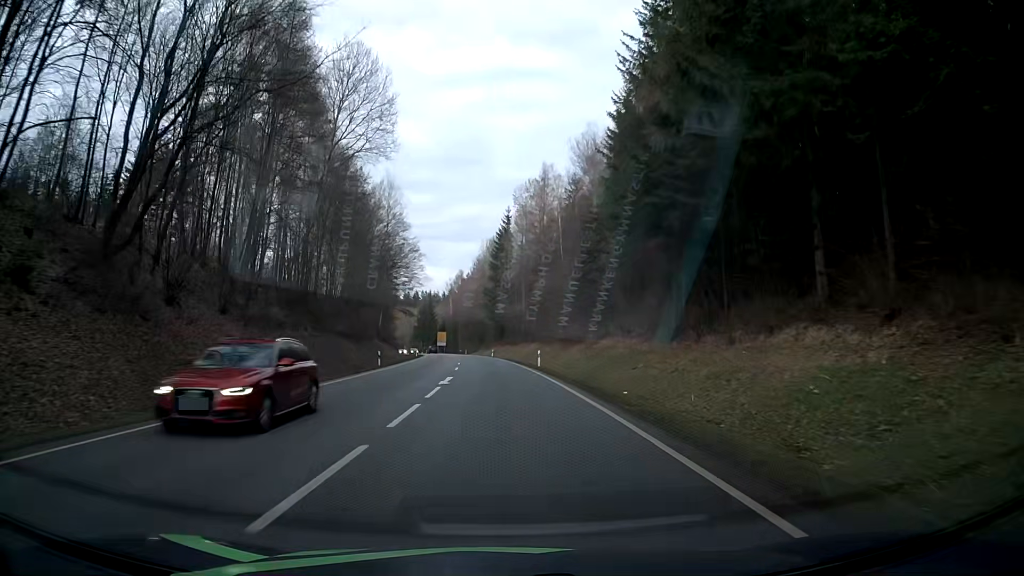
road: secondary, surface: asphalt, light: Day
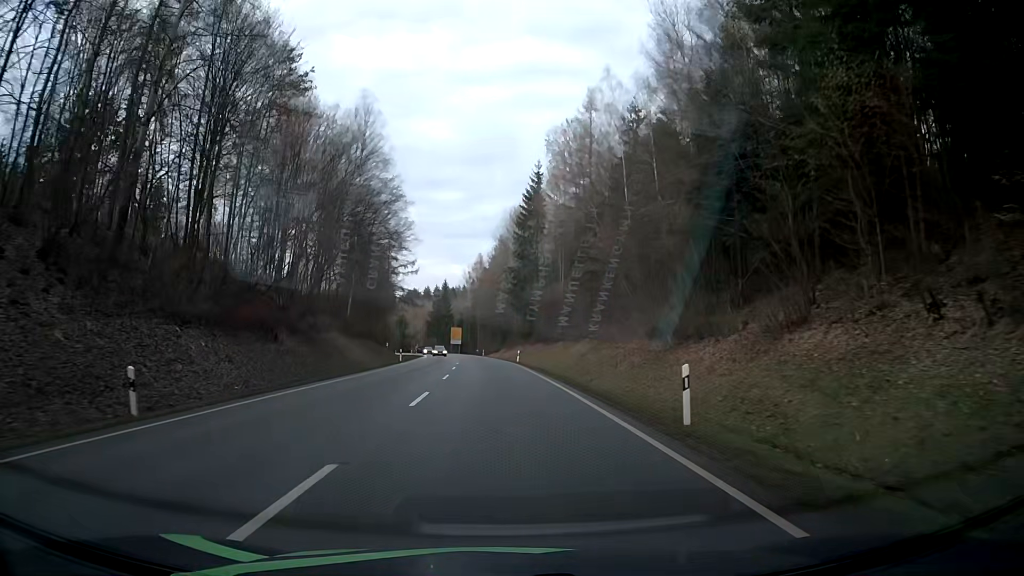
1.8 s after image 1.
(-0.5, +32.3) m; -3°
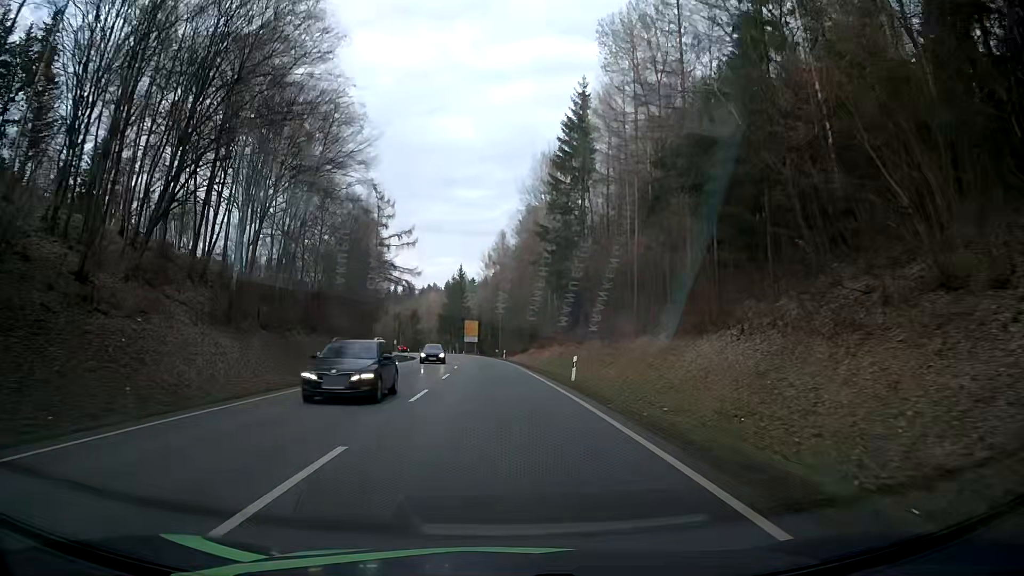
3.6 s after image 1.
(-0.3, +32.1) m; -1°
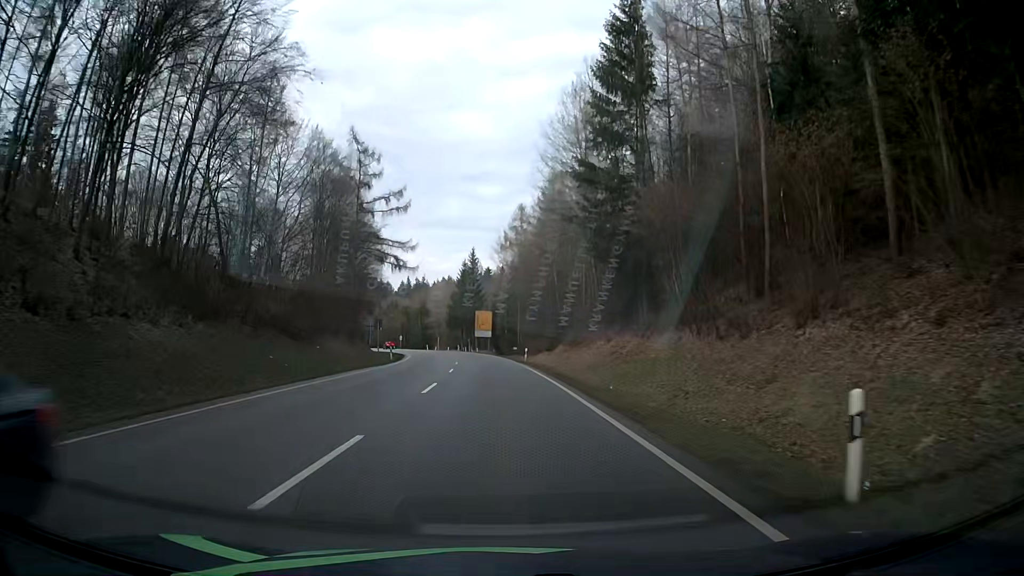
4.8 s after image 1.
(-0.4, +21.3) m; -2°
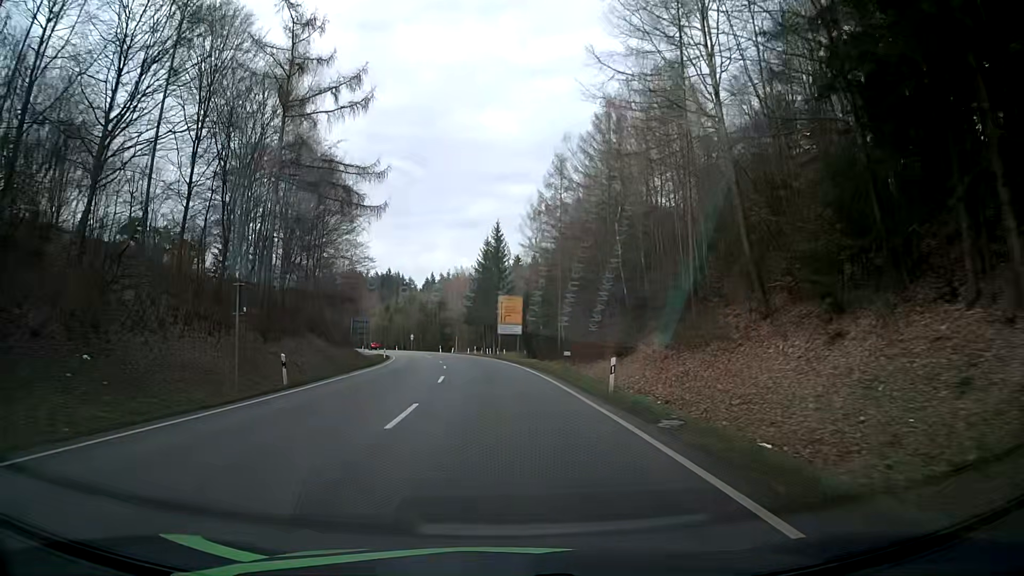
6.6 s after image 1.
(-0.5, +31.0) m; -2°
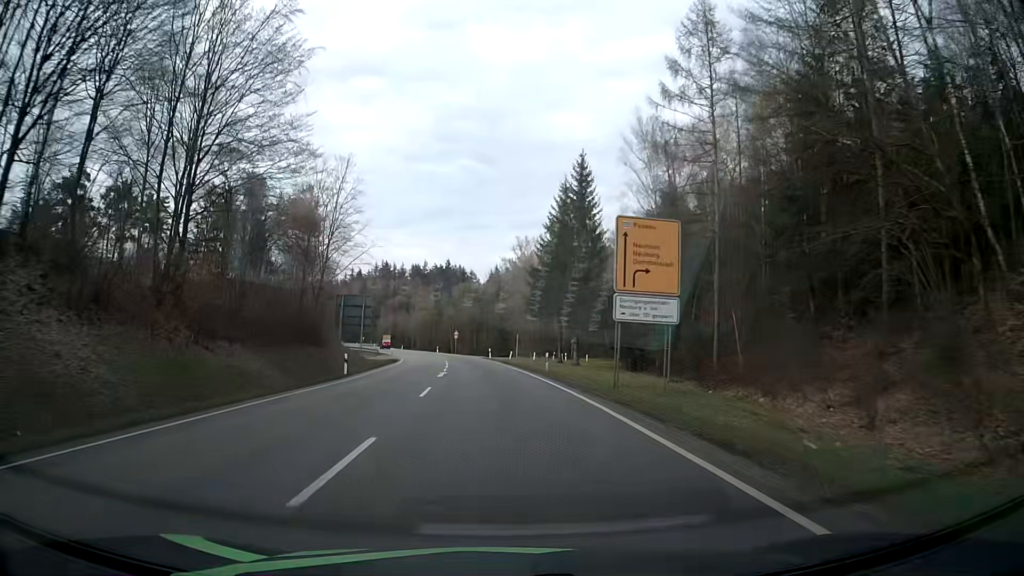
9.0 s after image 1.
(-2.1, +41.4) m; -6°
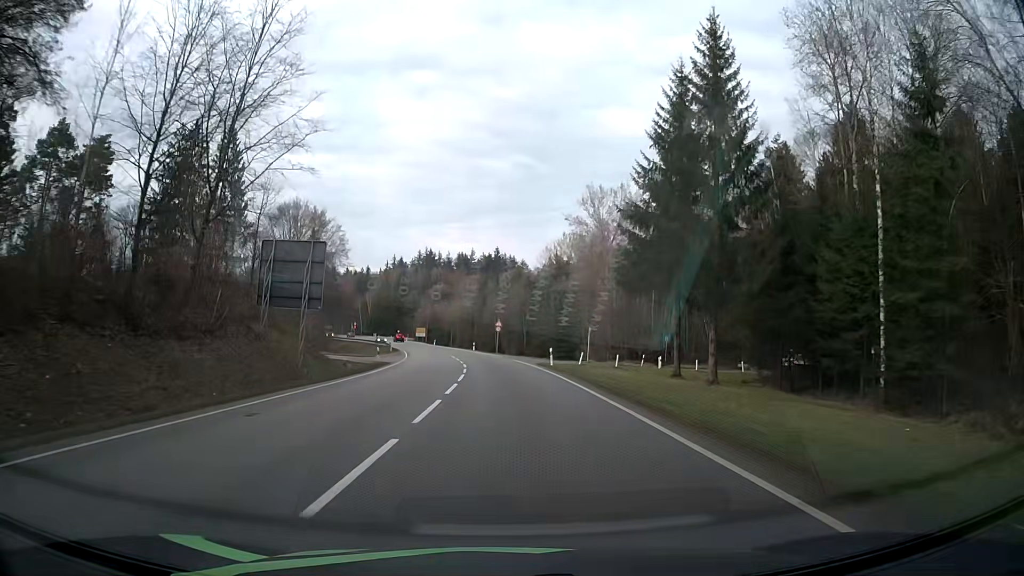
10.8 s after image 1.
(-1.4, +31.3) m; -5°
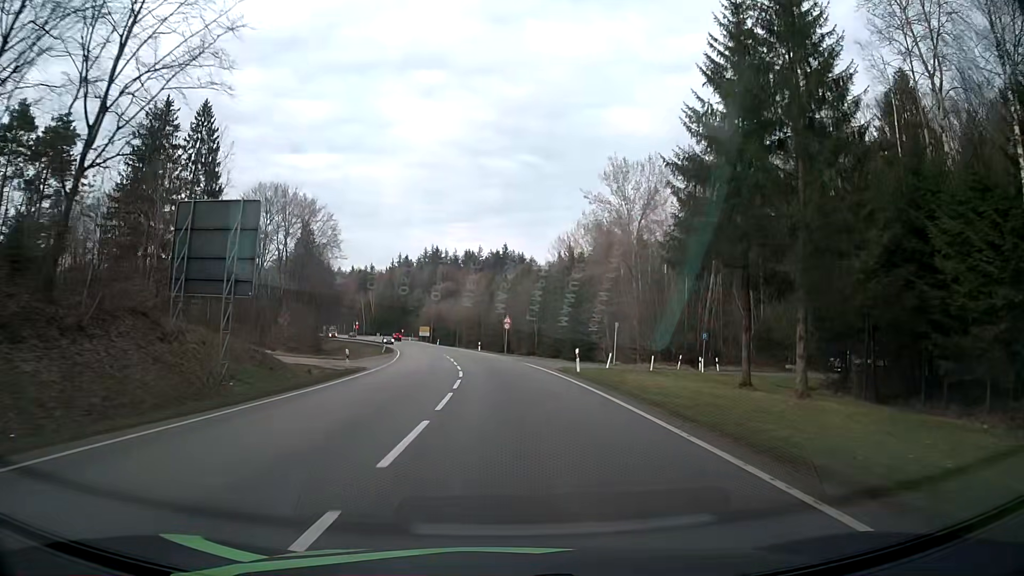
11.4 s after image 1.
(-0.1, +10.3) m; -1°
(0, +10) (0, +20) (-1, +30) (-1, +40) (-2, +50) (-3, +60) (-5, +70) (-6, +80) (-8, +89) (-10, +99) m
